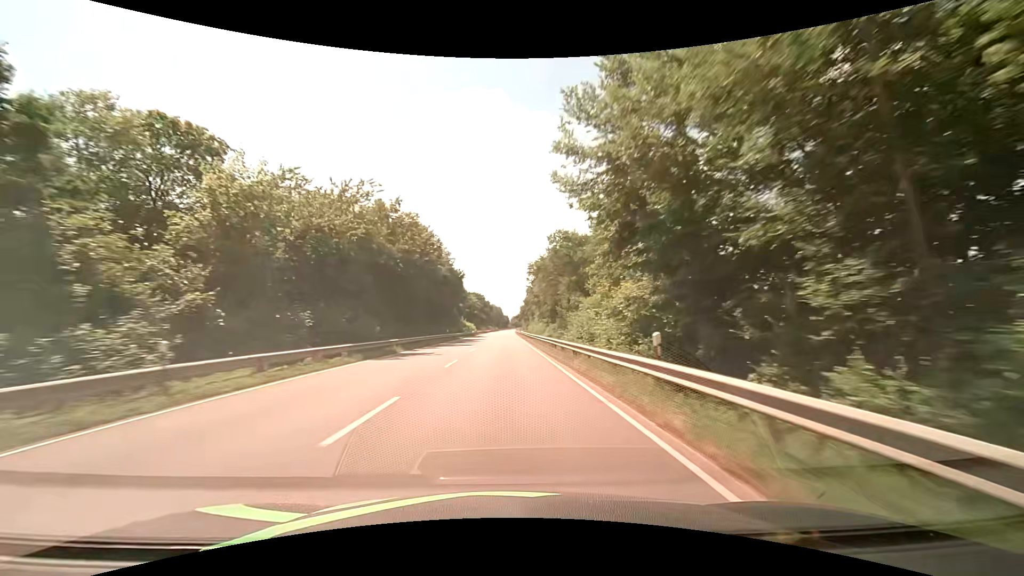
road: primary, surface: asphalt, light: Day
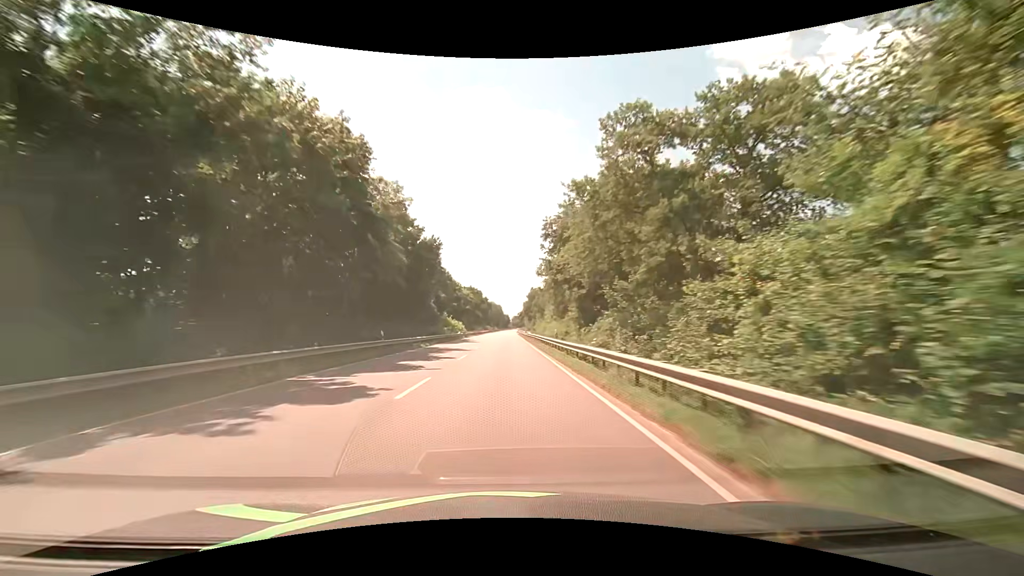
(0.0, +31.6) m; 0°
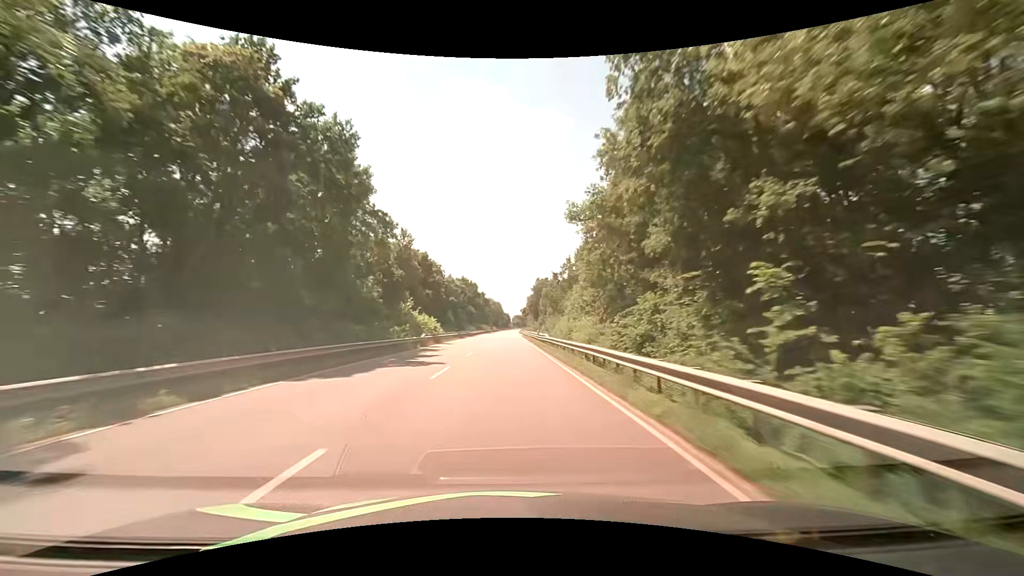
(0.0, +31.6) m; 0°
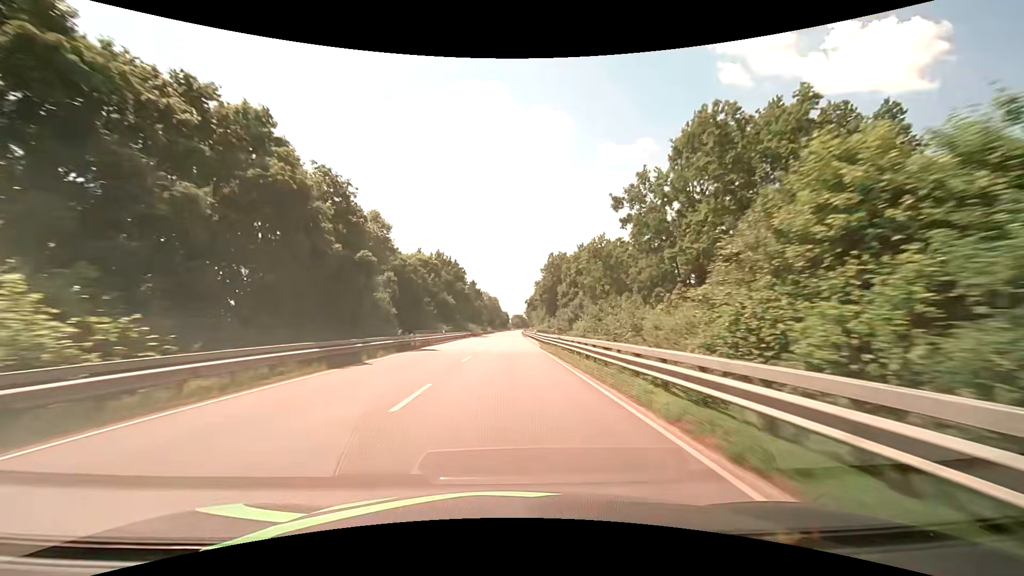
(0.0, +47.4) m; 0°
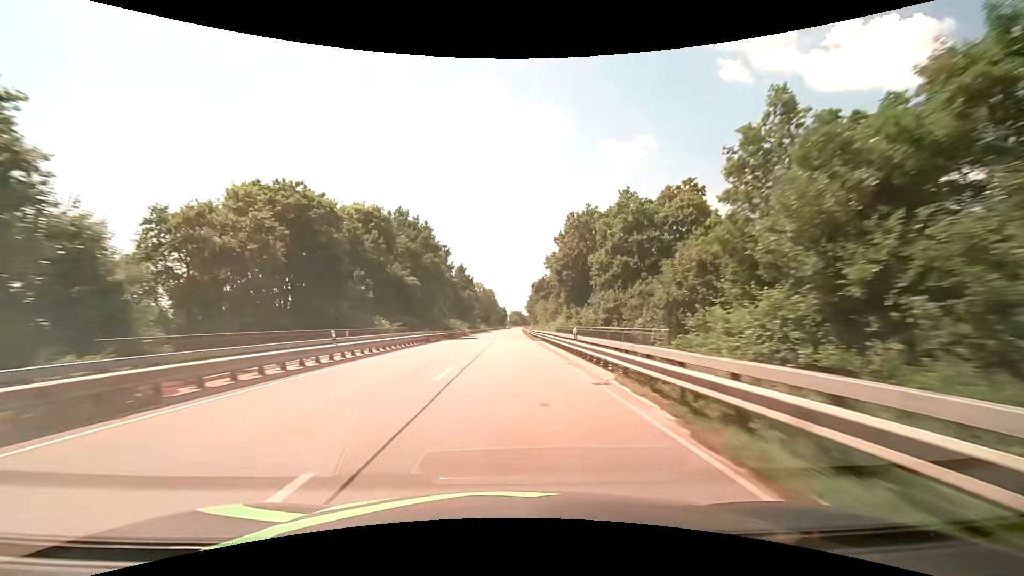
(+0.1, +31.6) m; 0°
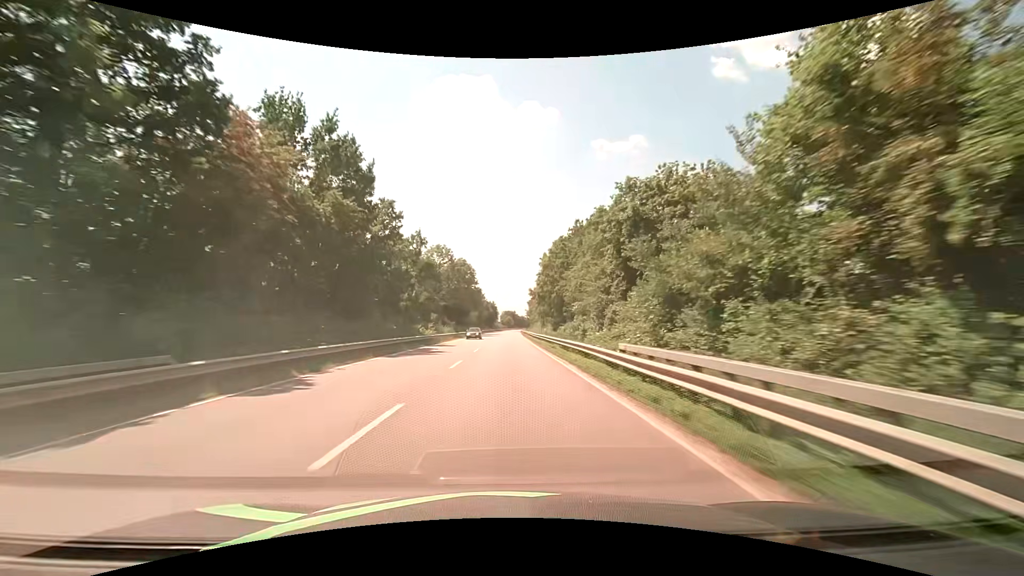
(+0.6, +79.0) m; +1°
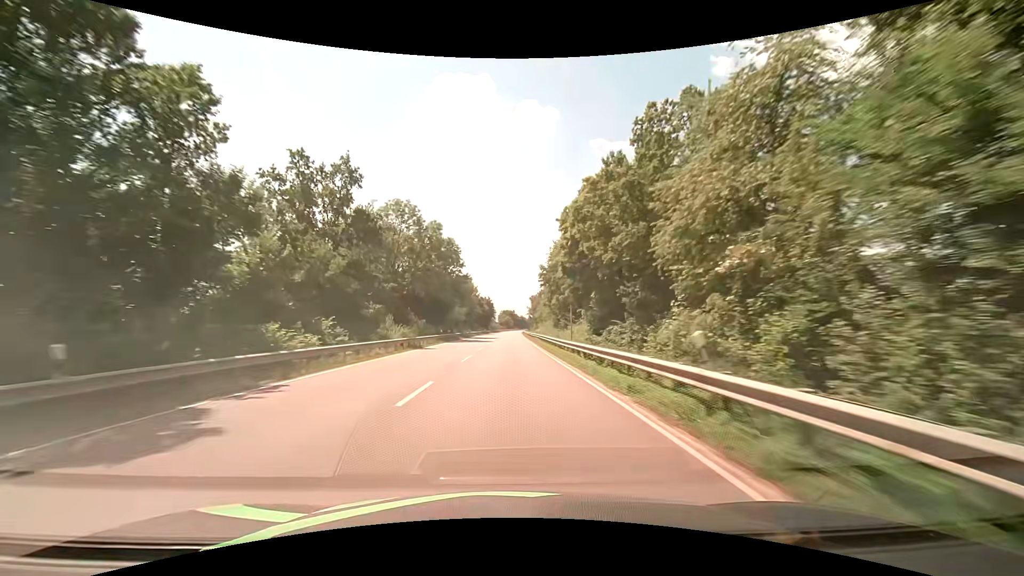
(+0.1, +31.6) m; 0°
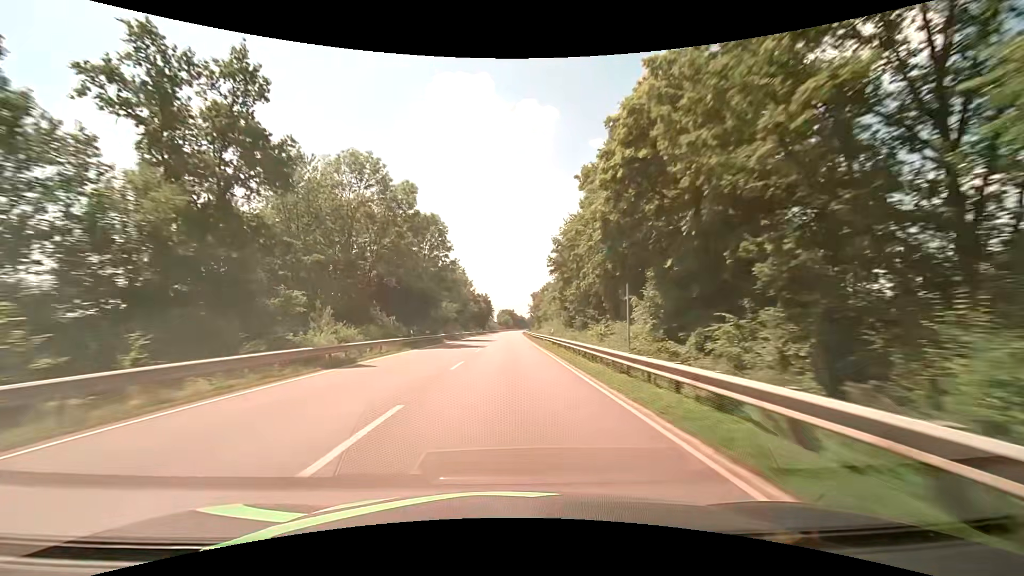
(0.0, +15.8) m; 0°
(0, +10) (0, +20) (0, +30) (0, +40) (0, +50) (0, +60) (0, +70) (+1, +80) (+1, +90) (+1, +100) m
